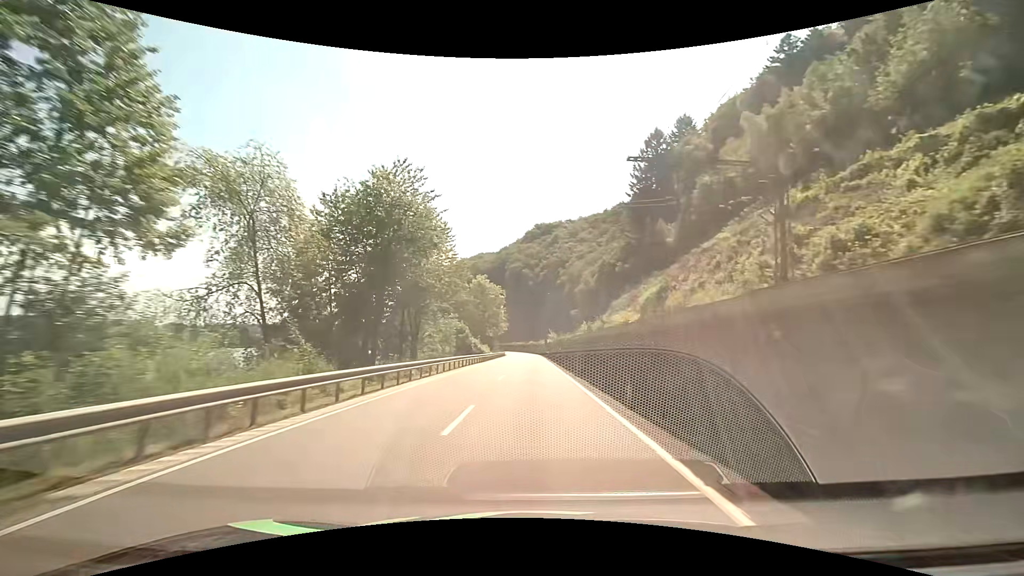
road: primary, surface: asphalt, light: Day
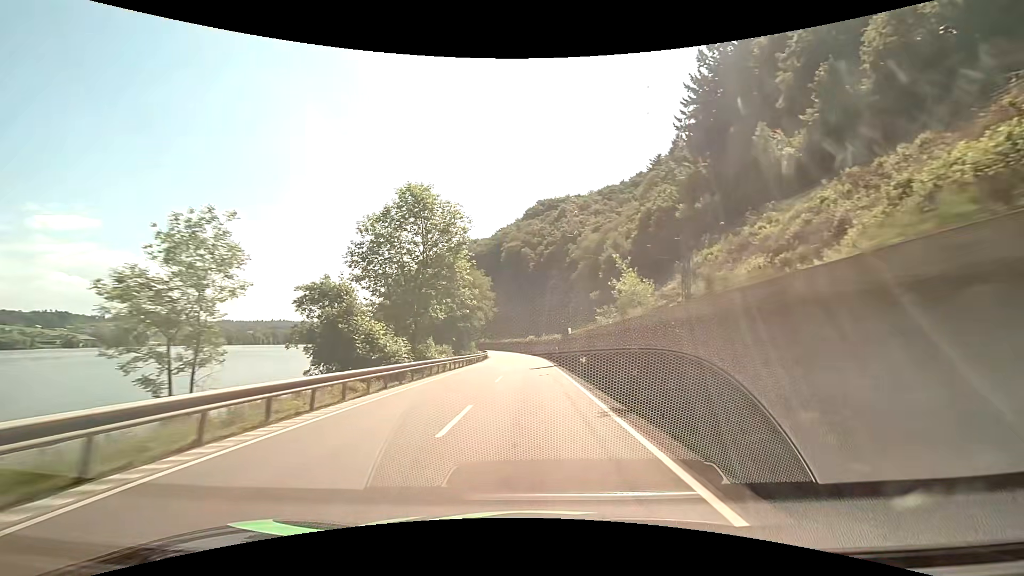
(0.0, +47.7) m; 0°
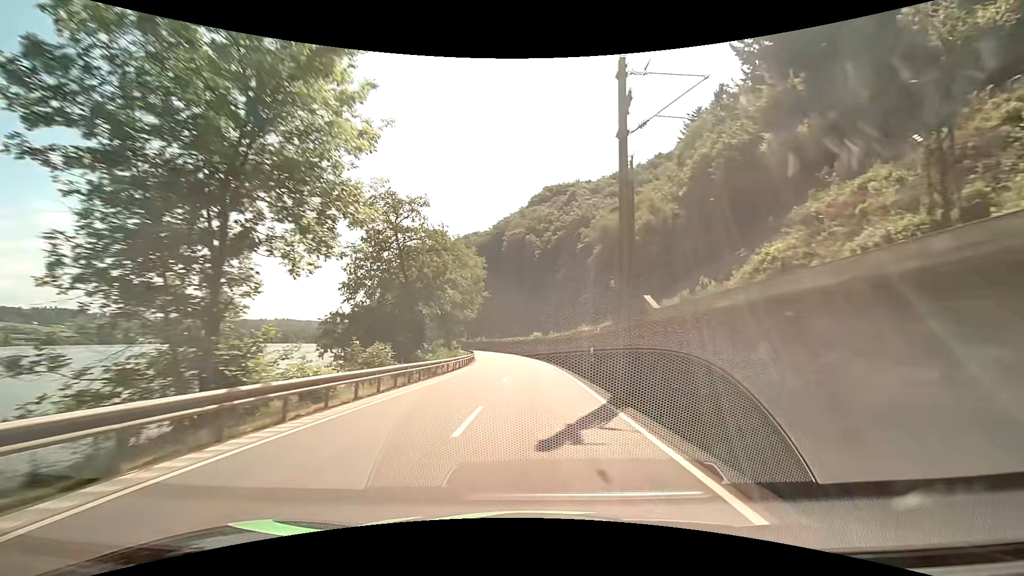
(-0.1, +23.9) m; 0°
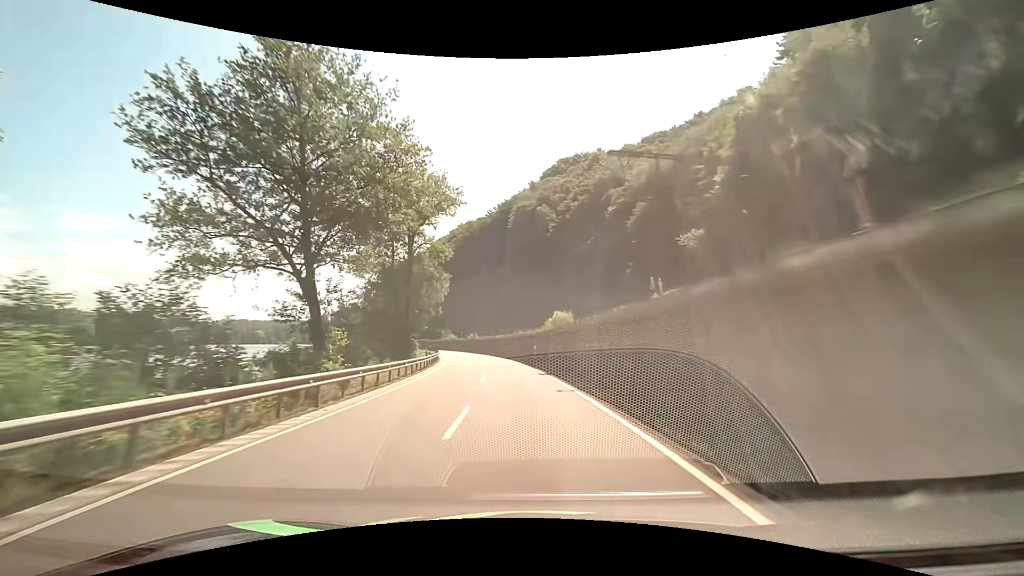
(-0.1, +36.0) m; -1°
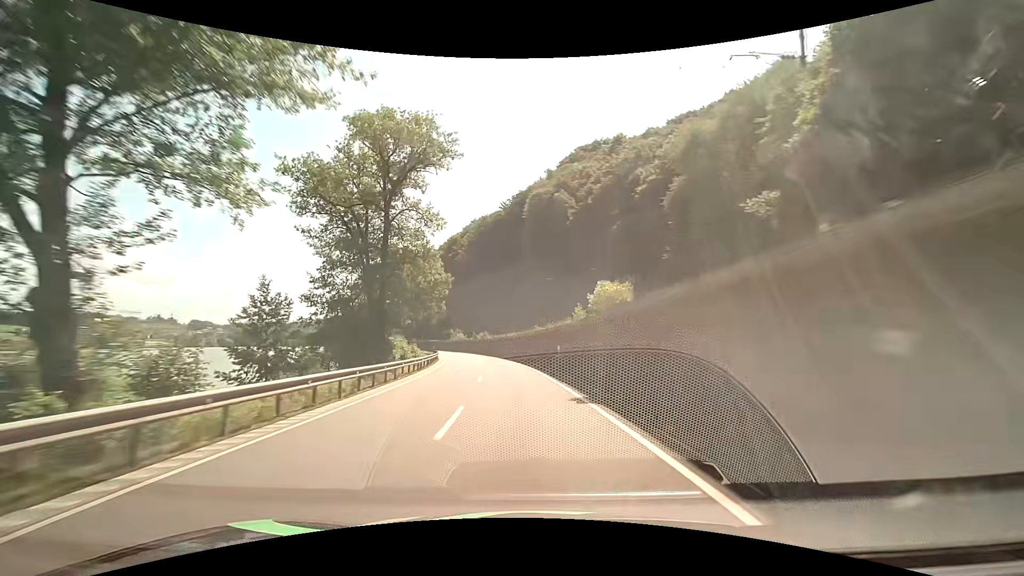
(-0.1, +12.0) m; -1°
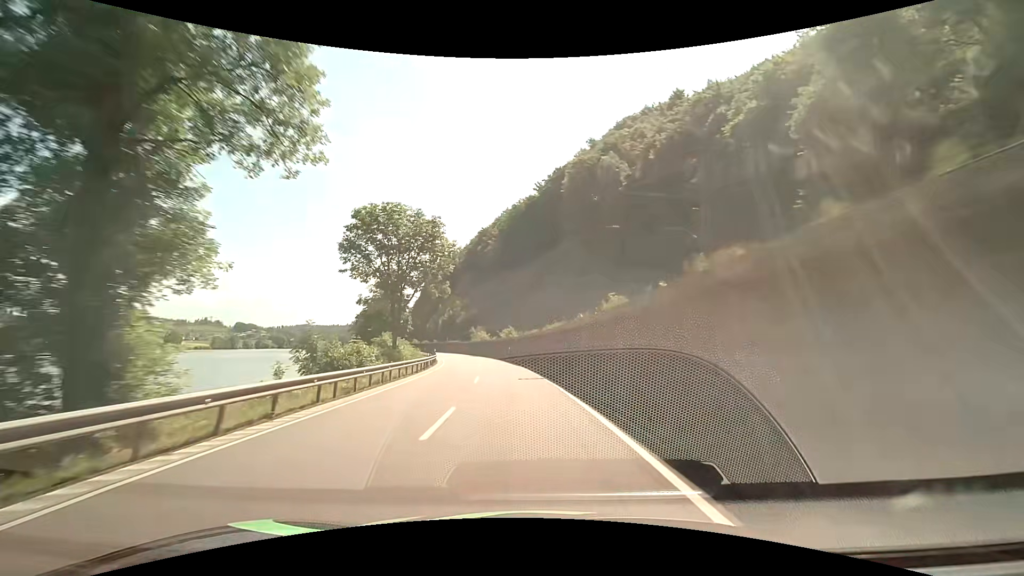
(-0.9, +24.1) m; -4°
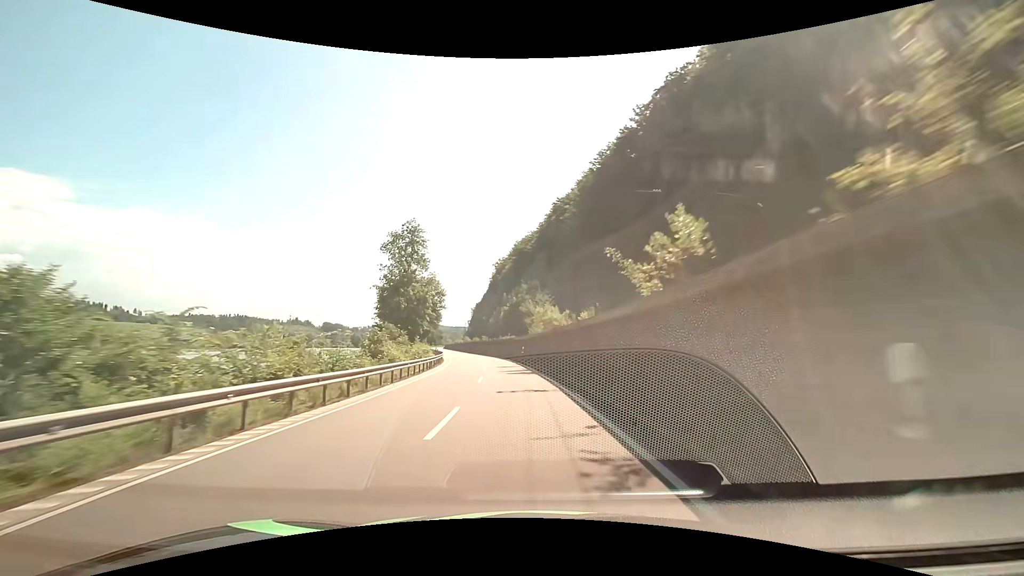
(-3.9, +47.9) m; -9°
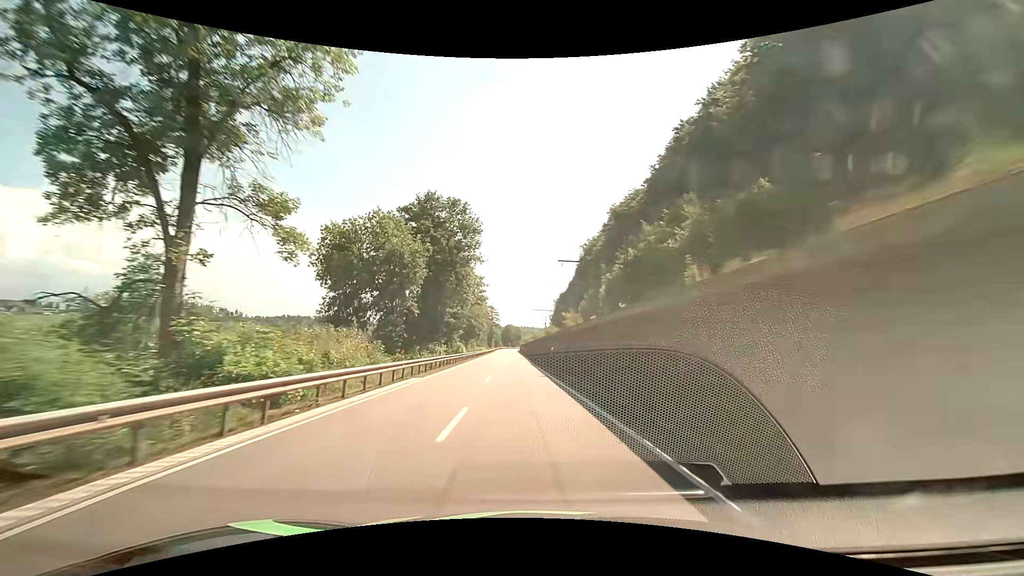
(-5.4, +59.9) m; -10°
(0, +10) (0, +20) (-1, +30) (-1, +40) (-2, +50) (-2, +60) (-3, +70) (-3, +80) (-4, +90) (-4, +100) m
